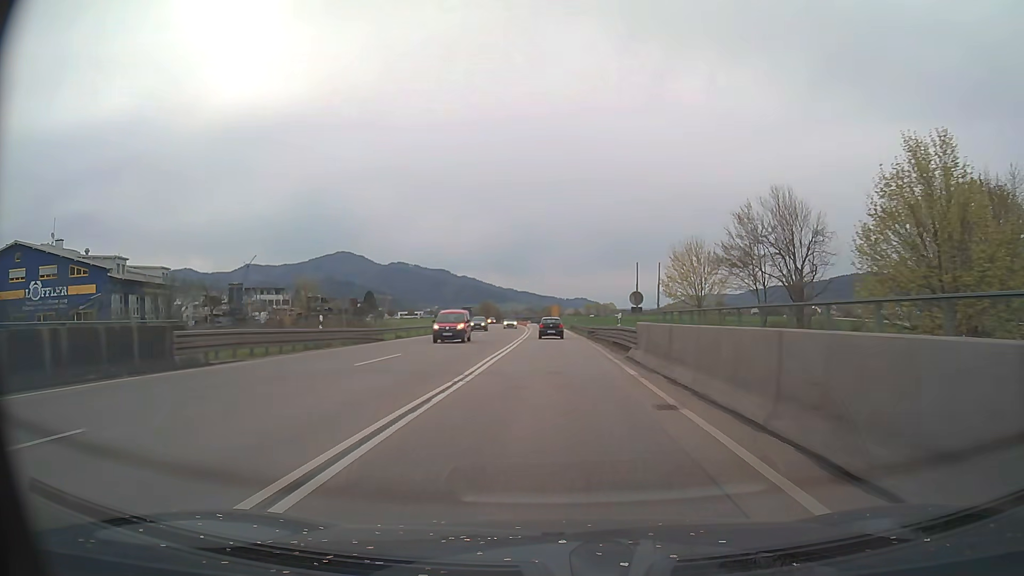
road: trunk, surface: asphalt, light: Day
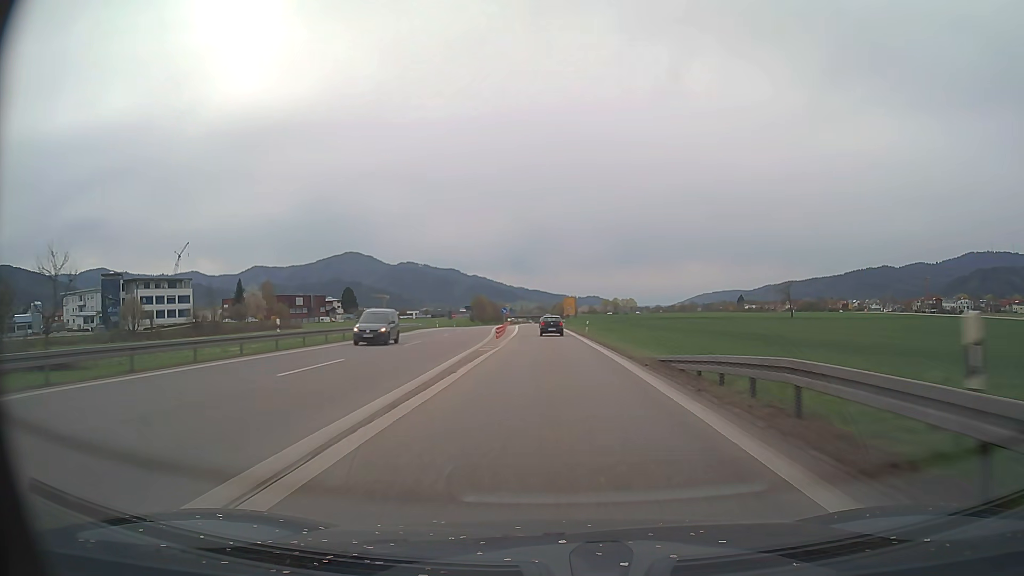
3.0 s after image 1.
(-0.4, +73.1) m; -1°
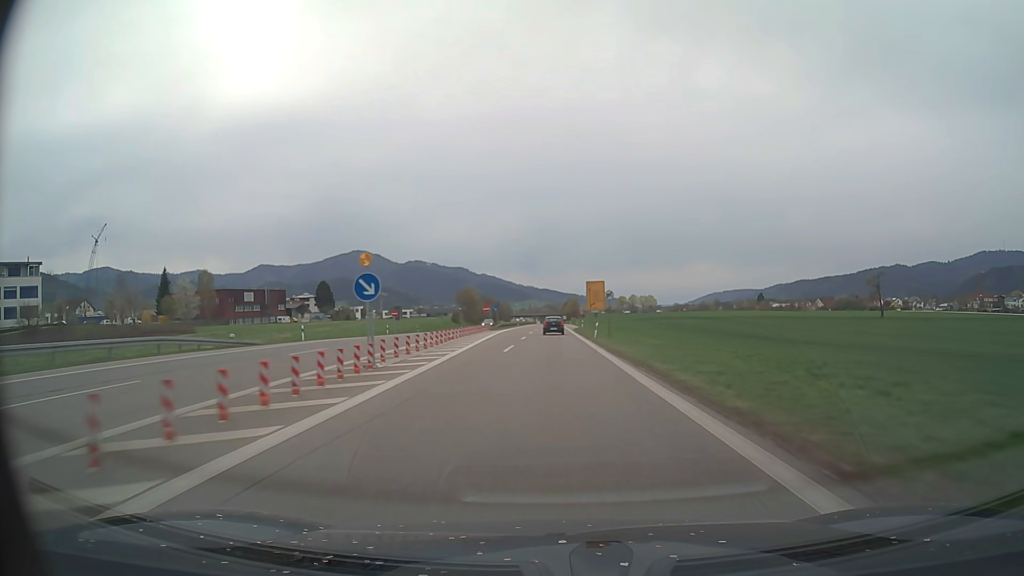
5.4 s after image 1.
(-0.5, +59.5) m; -1°
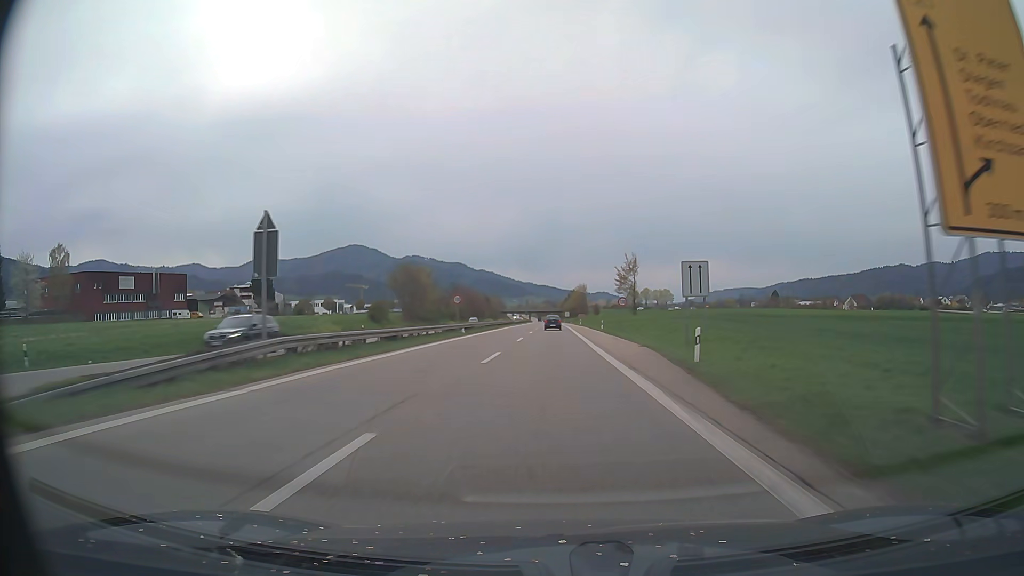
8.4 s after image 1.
(-0.2, +74.9) m; 0°
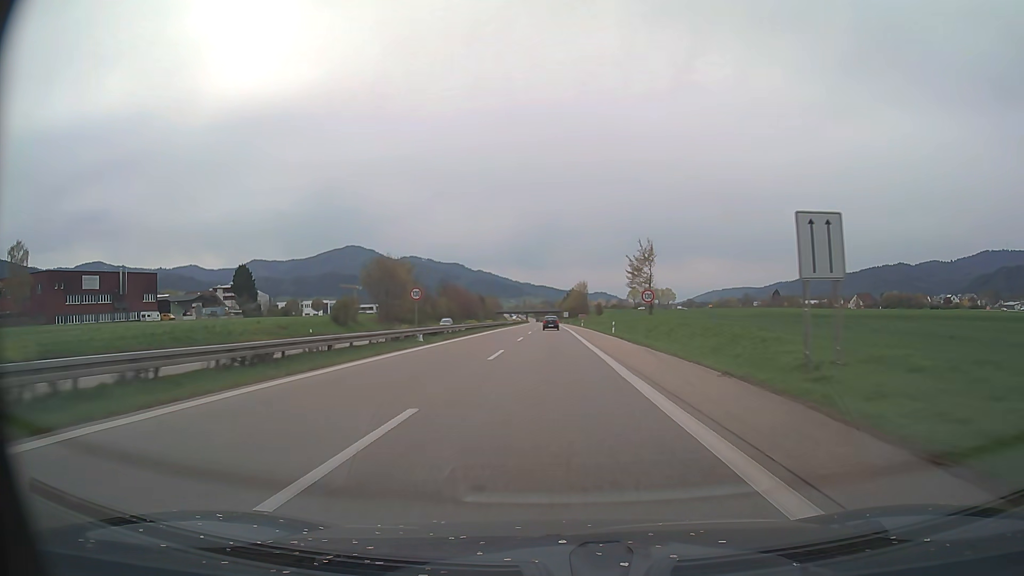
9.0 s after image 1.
(0.0, +15.0) m; 0°
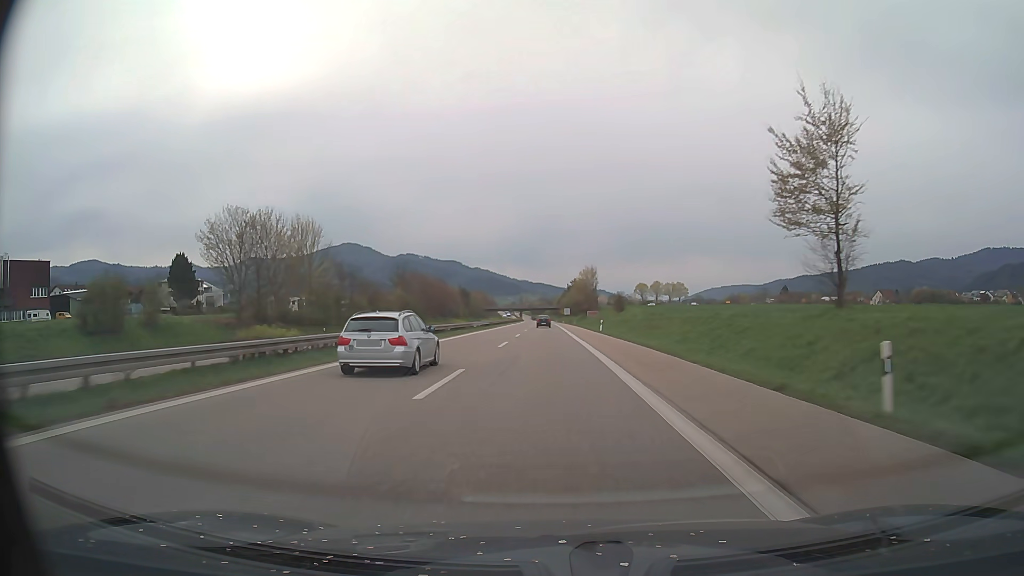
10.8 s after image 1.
(0.0, +45.0) m; 0°
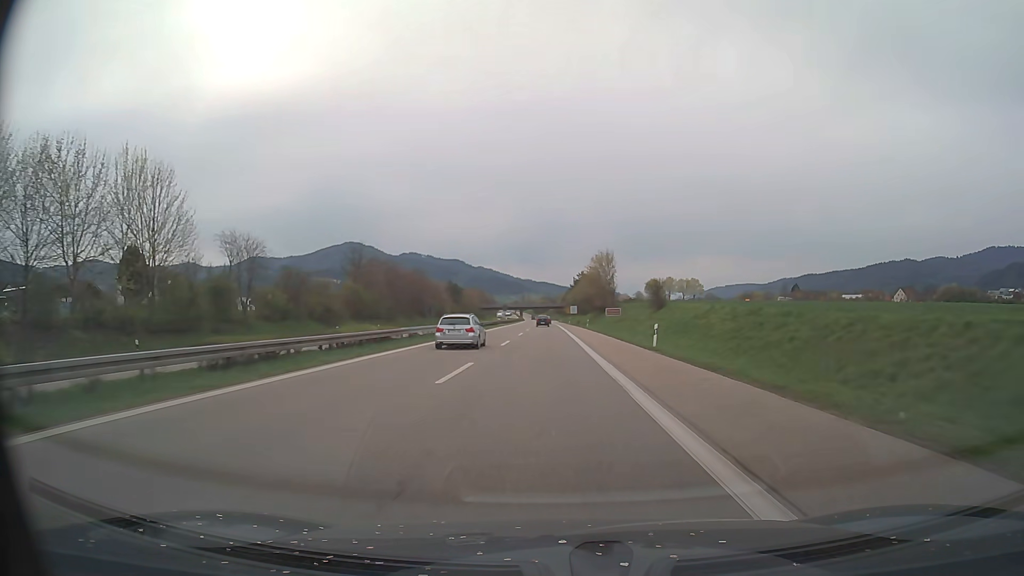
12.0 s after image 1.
(0.0, +30.0) m; 0°
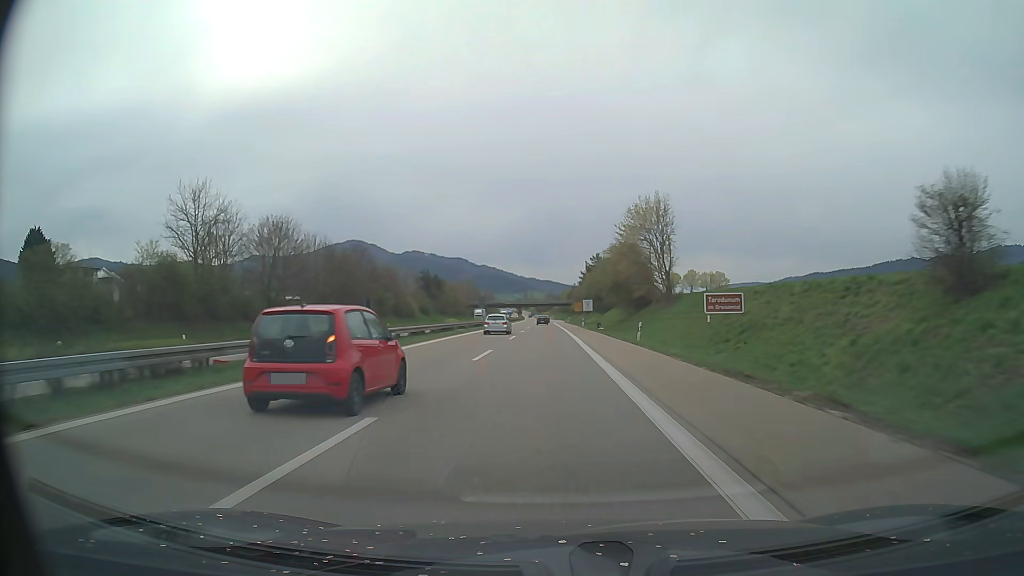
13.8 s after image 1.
(-0.1, +45.1) m; 0°
(0, +10) (0, +20) (0, +30) (0, +40) (0, +50) (0, +60) (-1, +70) (-1, +80) (-1, +90) (-1, +100) m
